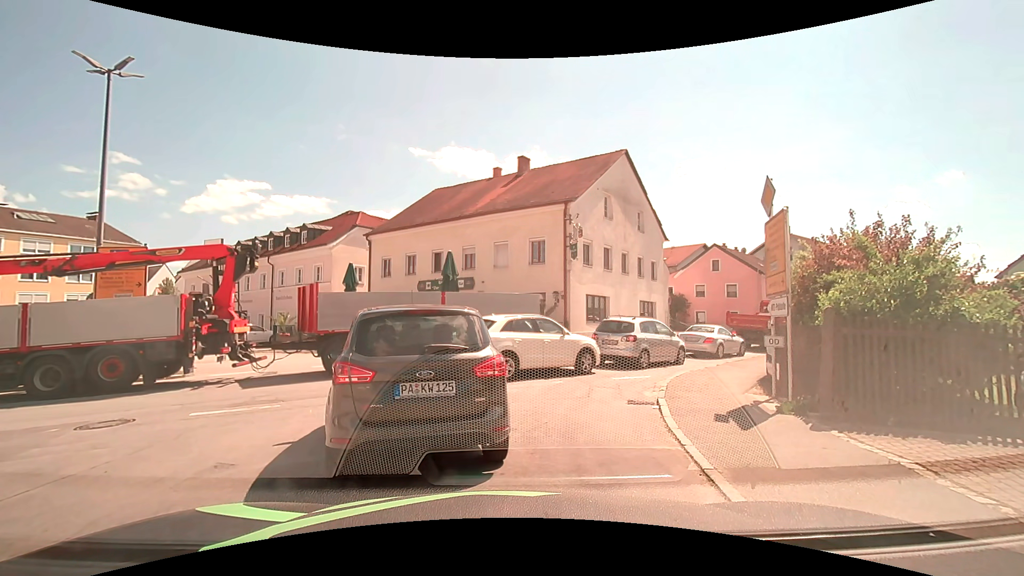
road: tertiary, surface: asphalt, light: Day
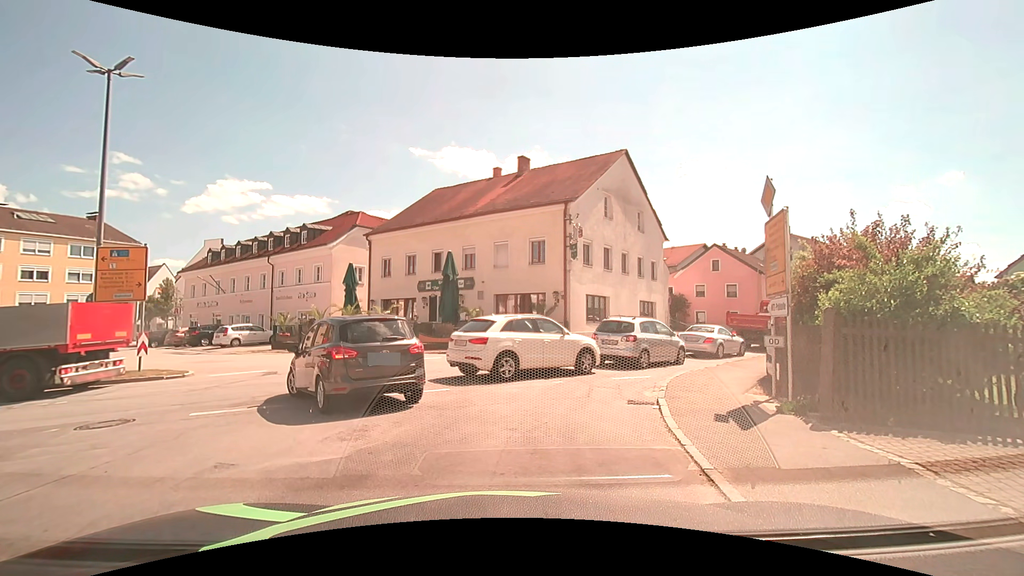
(0.0, 0.0) m; 0°
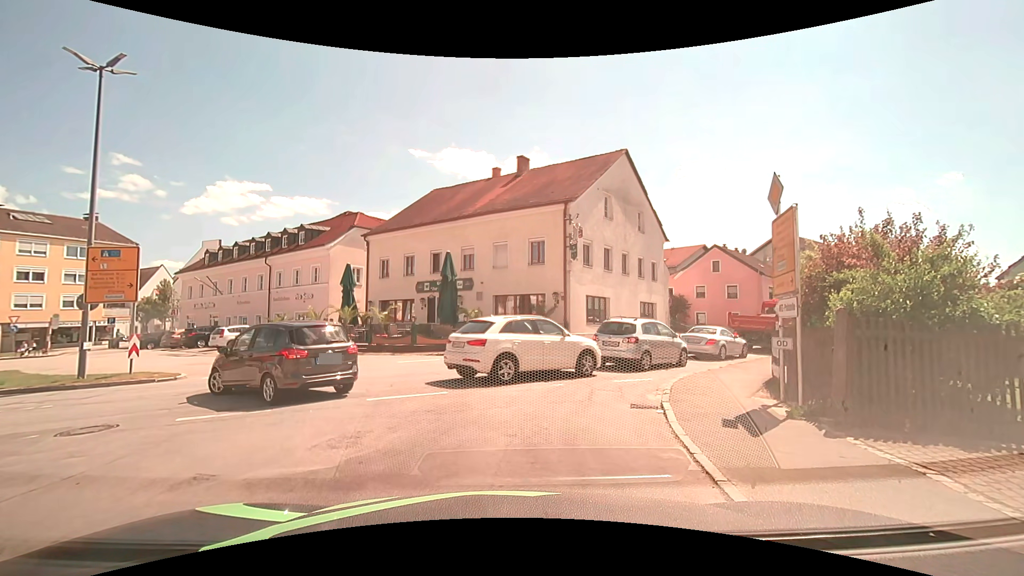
(0.0, +0.3) m; 0°
